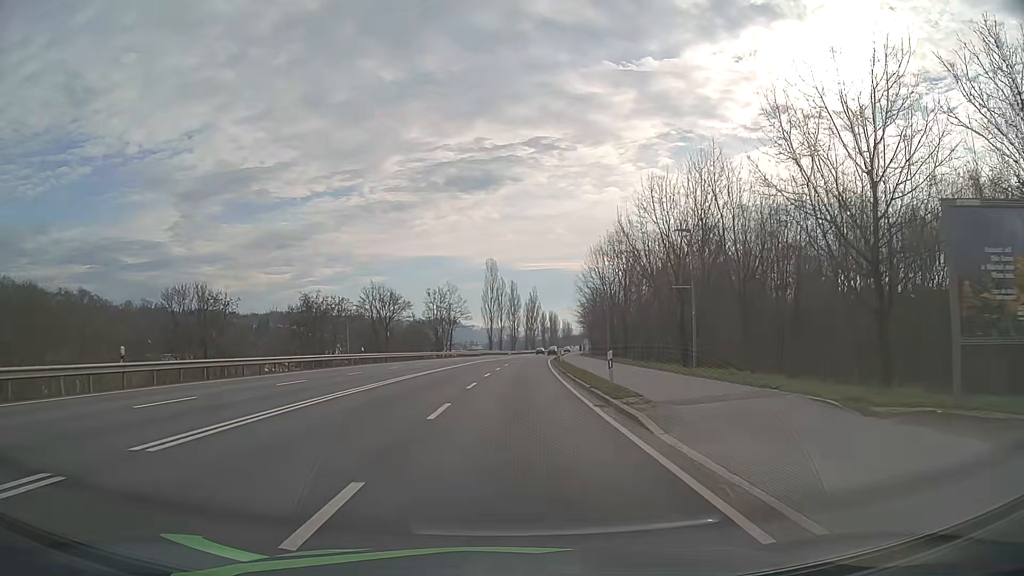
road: primary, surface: asphalt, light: Day
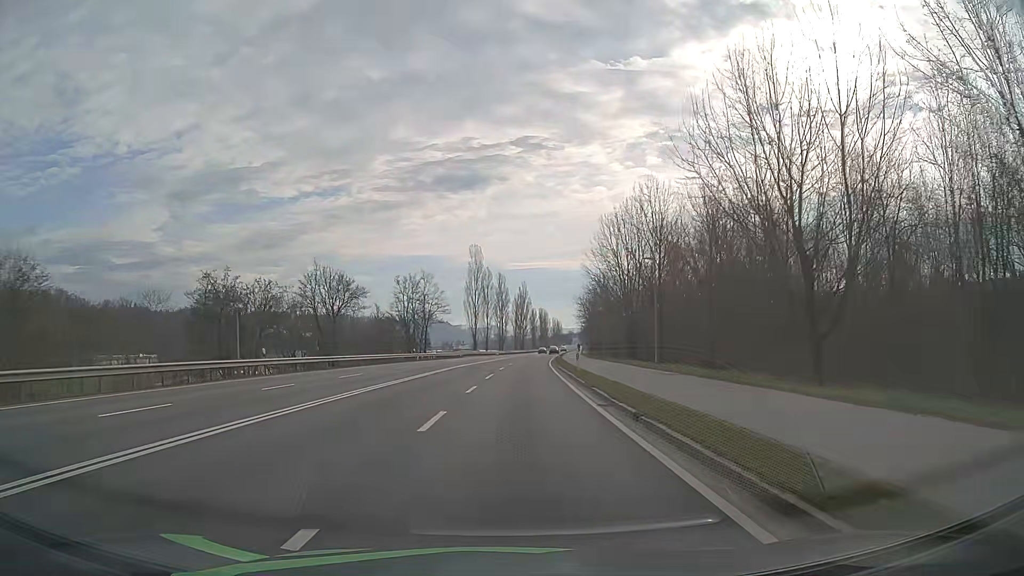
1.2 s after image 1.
(+0.2, +19.6) m; +1°
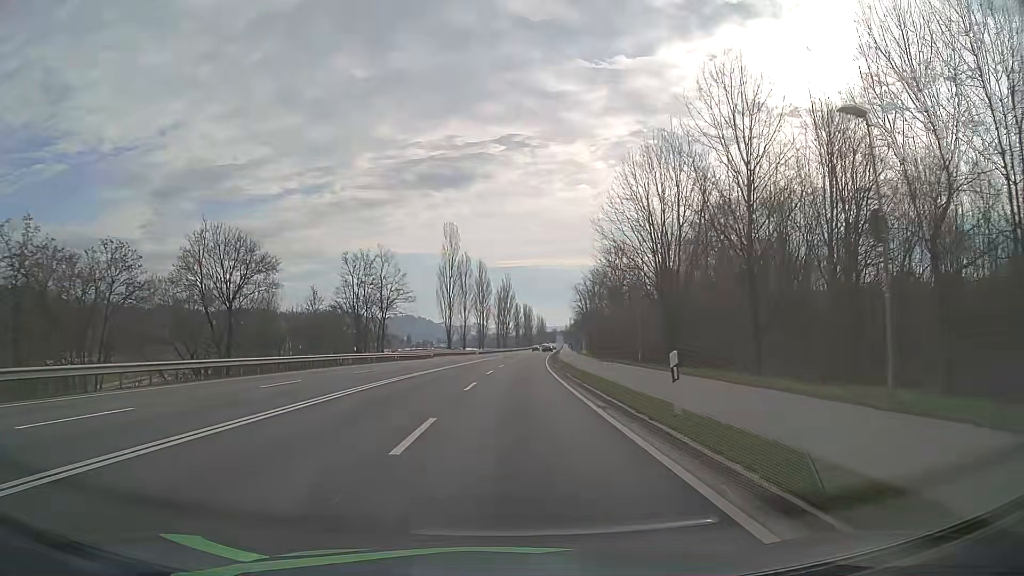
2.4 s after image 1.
(+0.3, +20.5) m; +2°
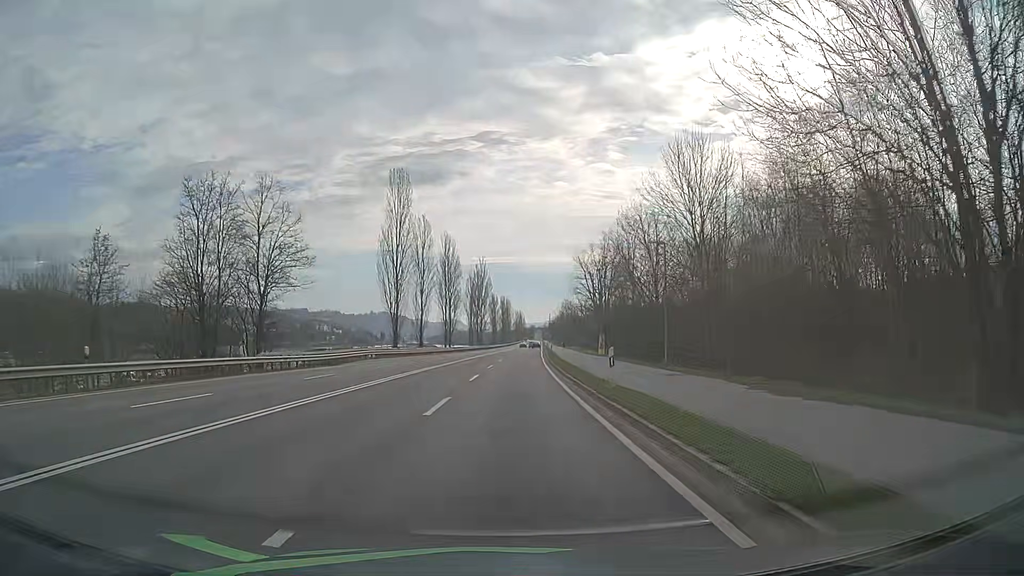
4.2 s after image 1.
(+0.5, +31.7) m; +2°
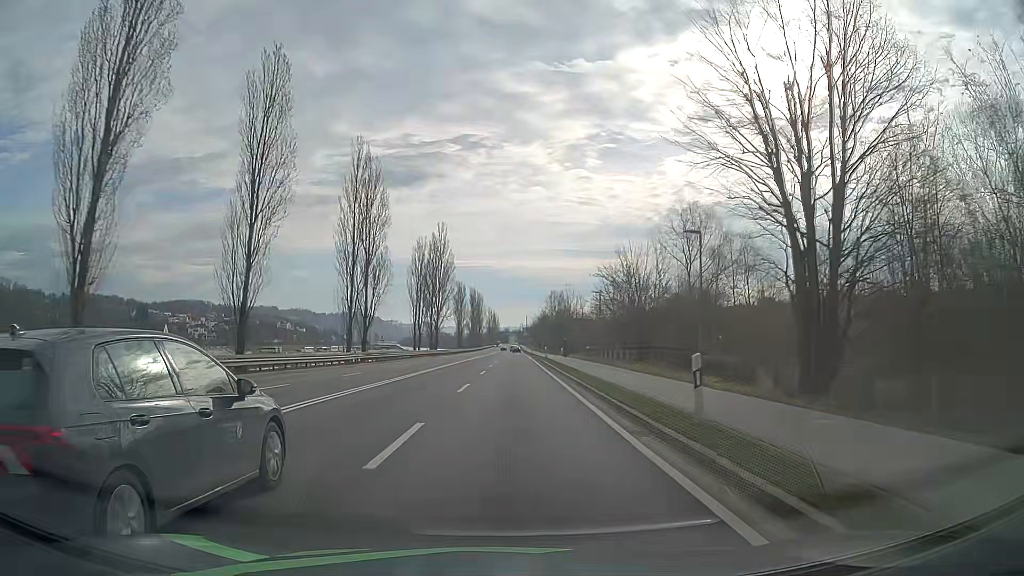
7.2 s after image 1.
(+0.9, +53.2) m; +2°
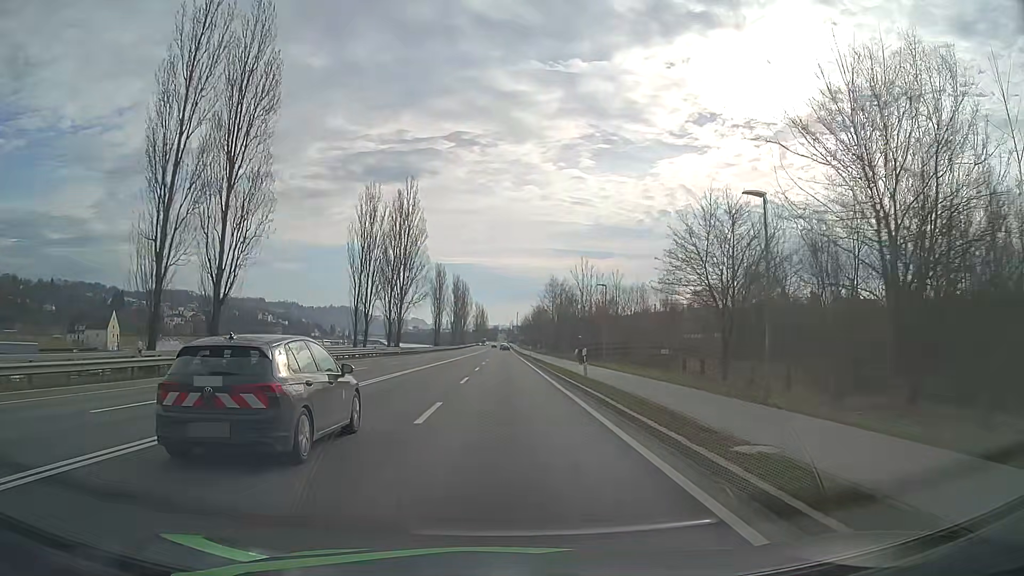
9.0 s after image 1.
(+0.2, +32.0) m; +1°
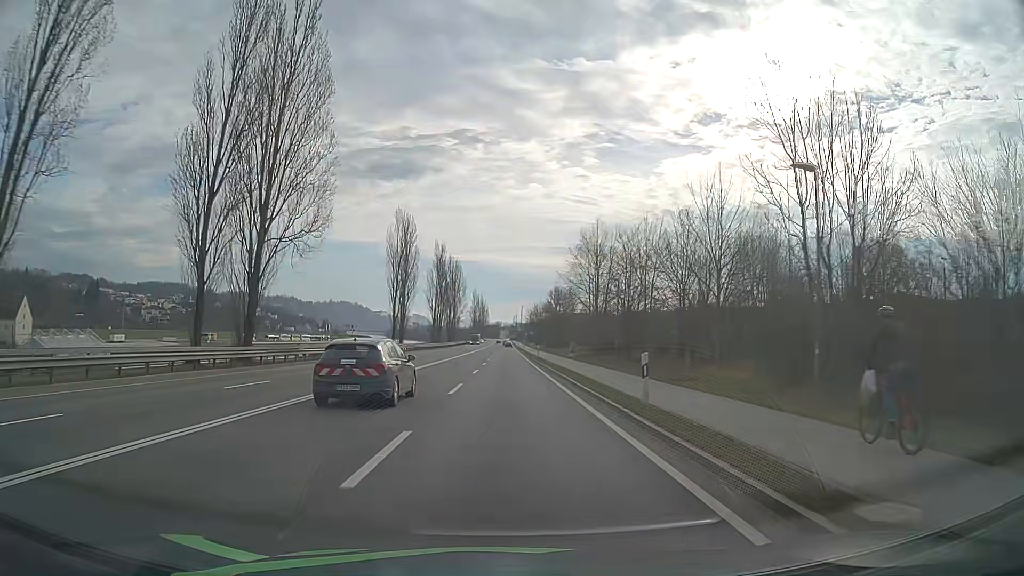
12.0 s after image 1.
(0.0, +53.4) m; 0°
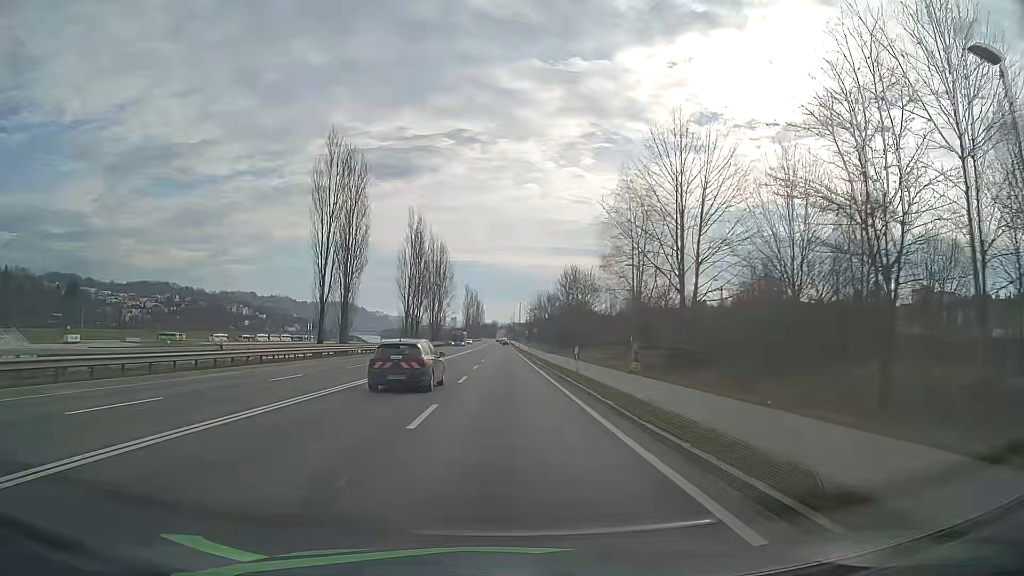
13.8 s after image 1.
(0.0, +31.8) m; 0°
(0, +10) (0, +20) (0, +30) (0, +40) (0, +50) (0, +60) (0, +70) (0, +80) (0, +90) (0, +100) m
